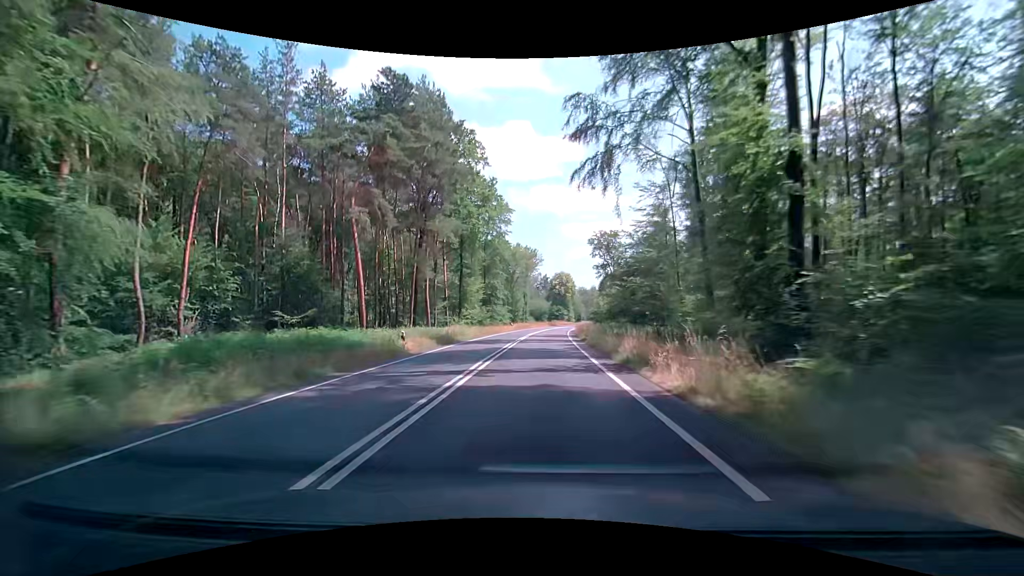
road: primary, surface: asphalt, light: Day
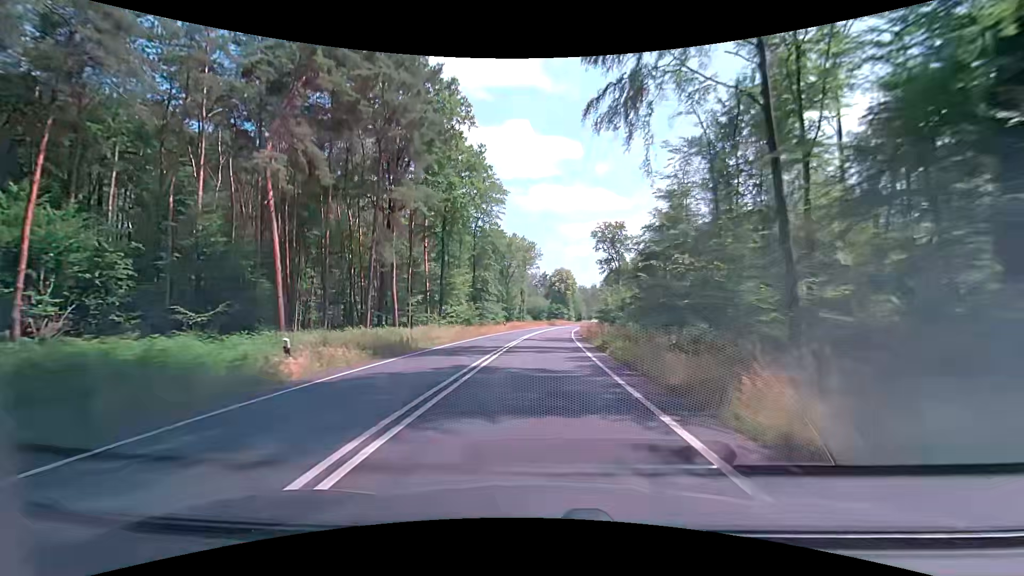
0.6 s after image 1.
(+0.1, +10.7) m; +1°
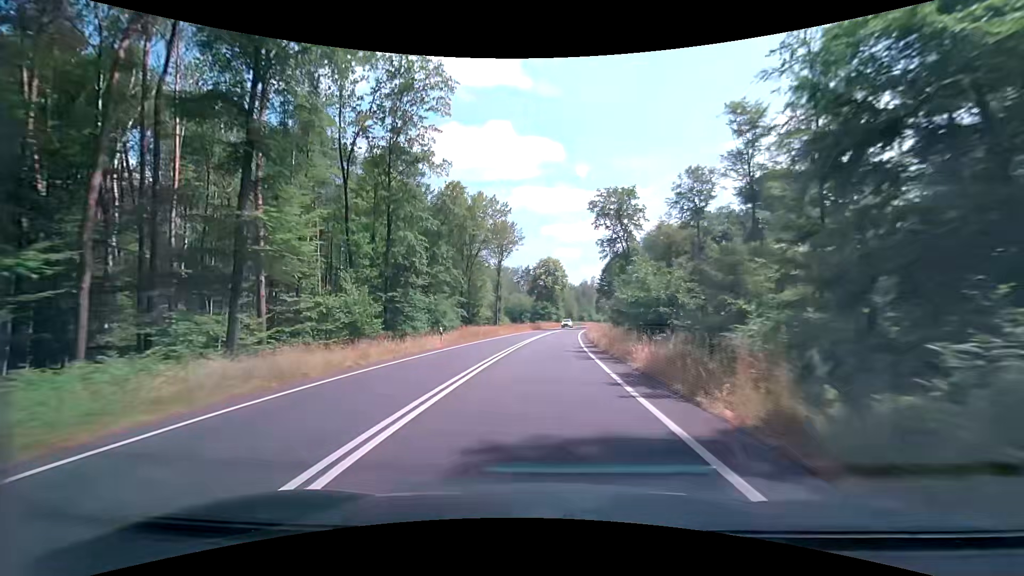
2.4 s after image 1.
(+0.4, +32.2) m; +2°
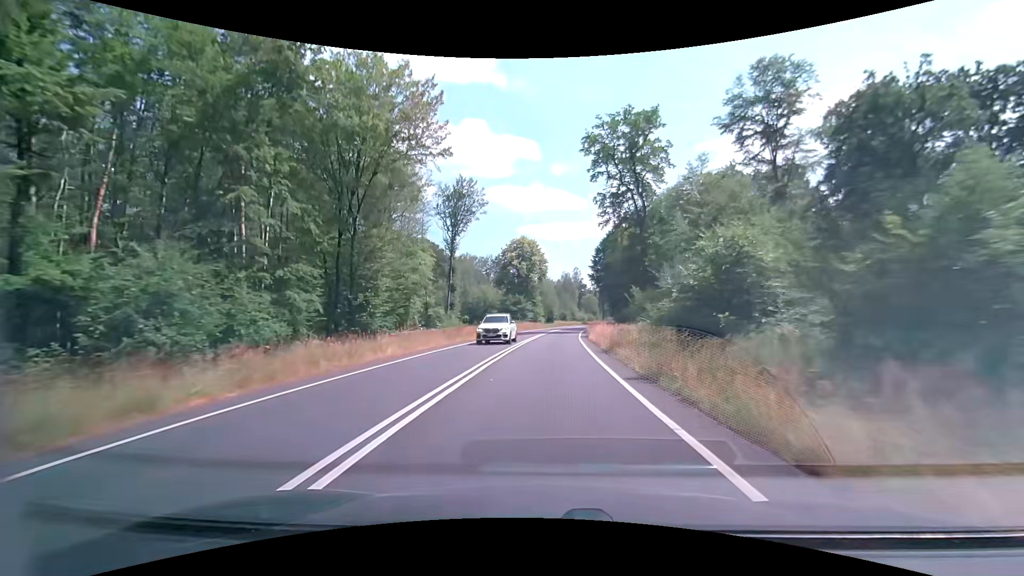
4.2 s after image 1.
(+0.7, +32.2) m; +2°
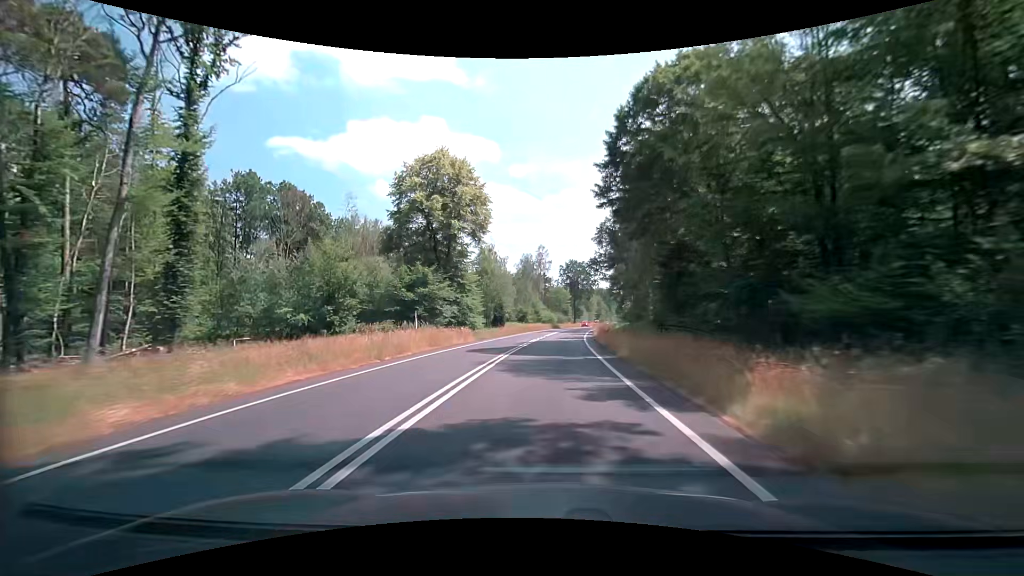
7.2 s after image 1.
(+2.5, +53.7) m; +5°
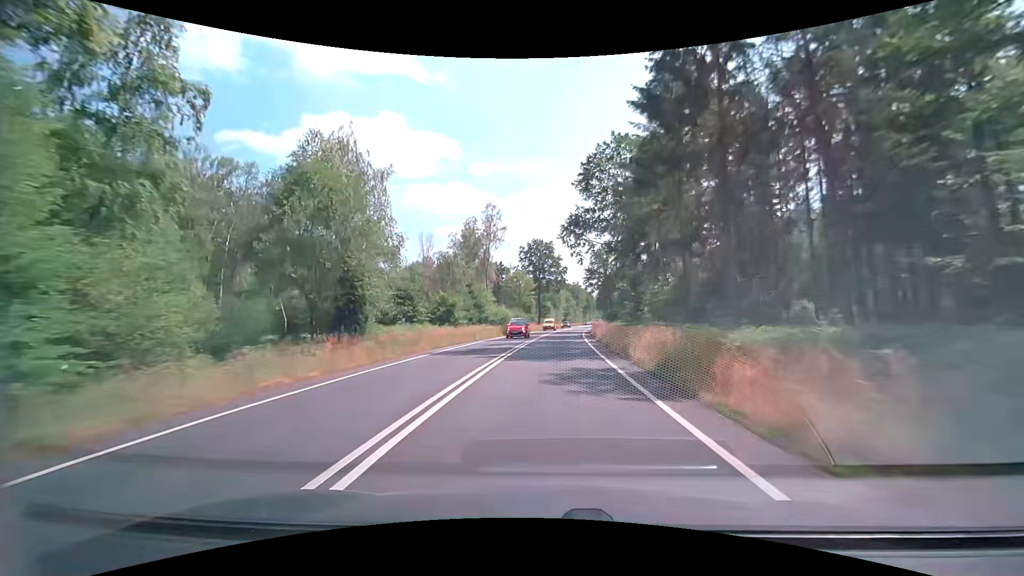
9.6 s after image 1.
(+1.8, +43.0) m; +5°
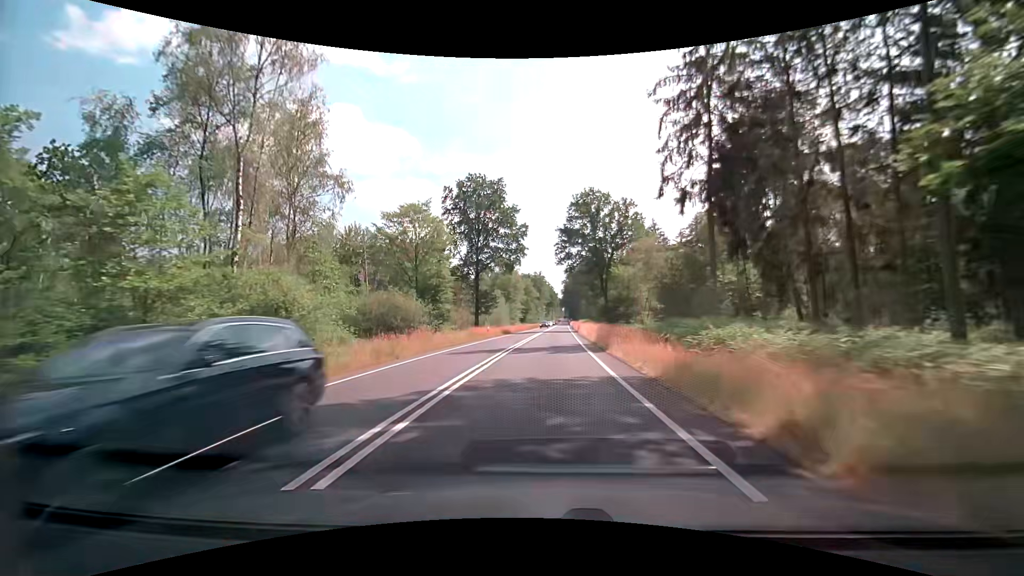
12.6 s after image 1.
(+2.3, +53.7) m; +4°
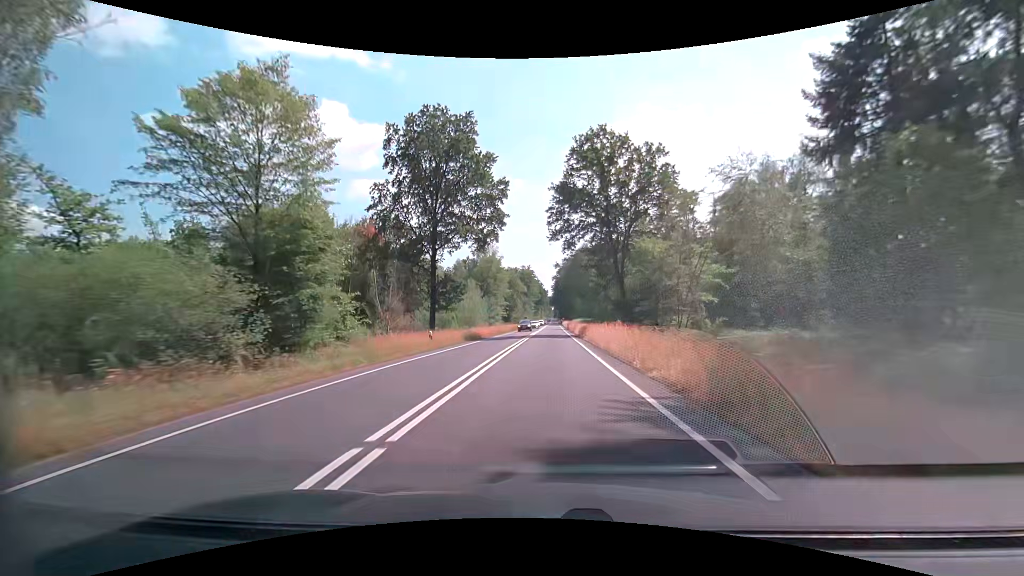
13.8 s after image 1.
(+0.2, +21.6) m; +1°
(0, +10) (0, +20) (0, +30) (+1, +40) (+1, +50) (+1, +60) (+1, +70) (+2, +80) (+2, +90) (+2, +100) m
